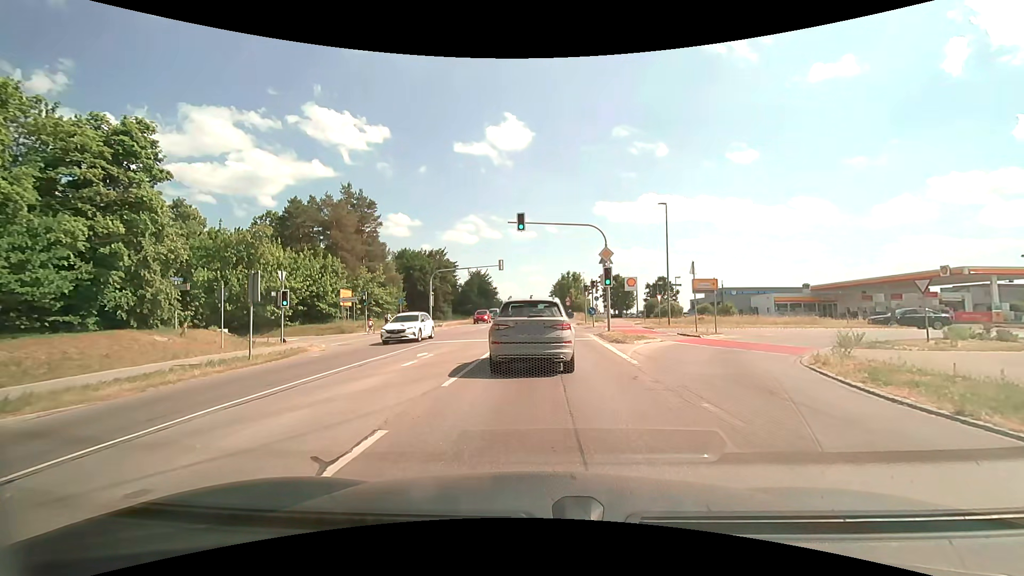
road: secondary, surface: asphalt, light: Day
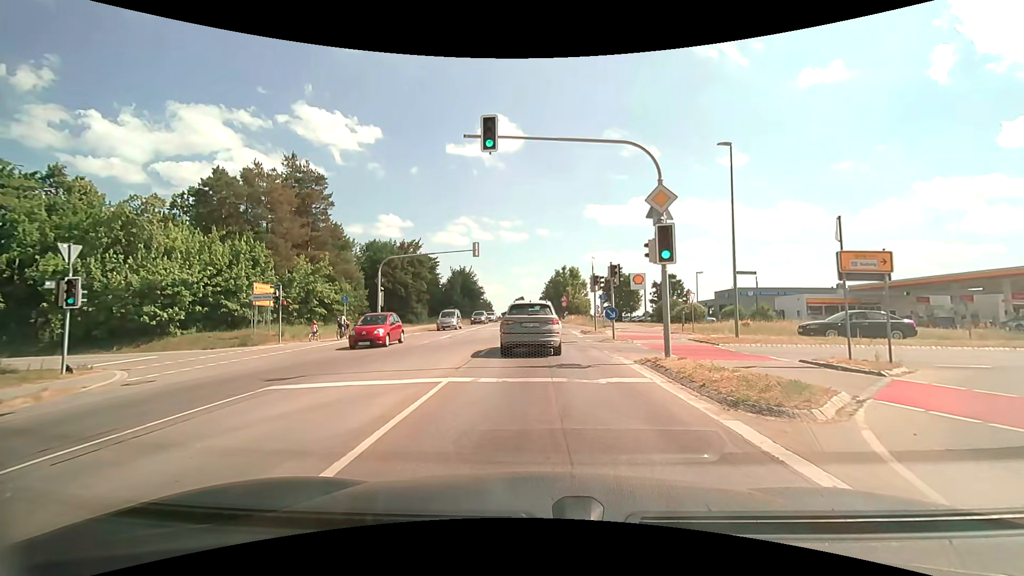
(+0.2, +13.5) m; +2°
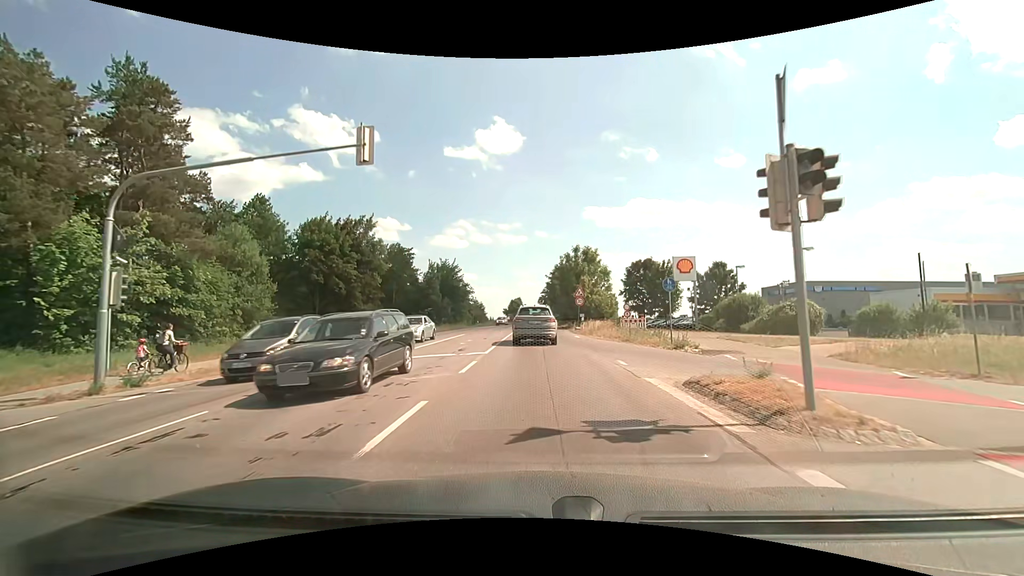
(-0.2, +22.9) m; -2°
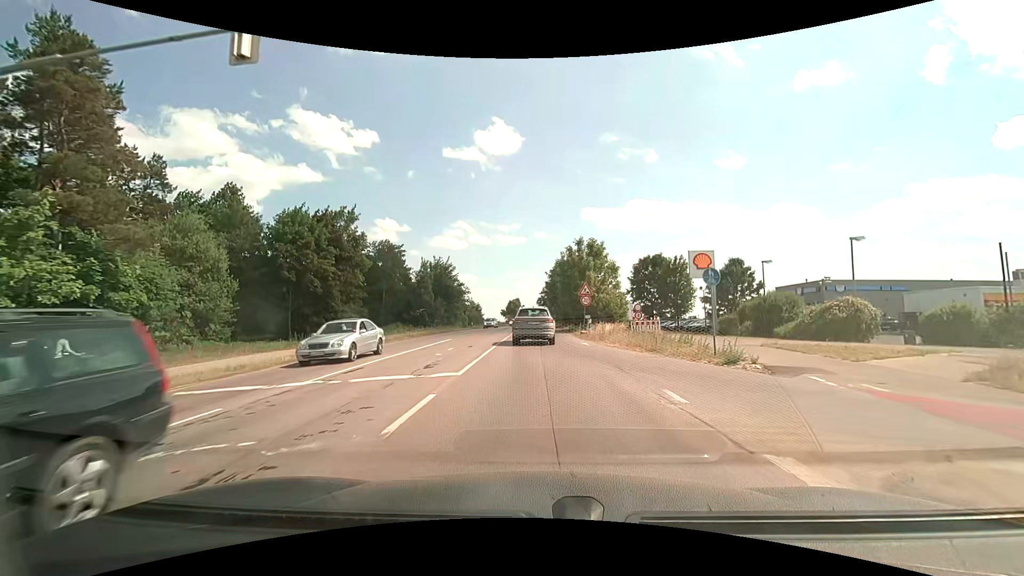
(+0.1, +5.4) m; +2°
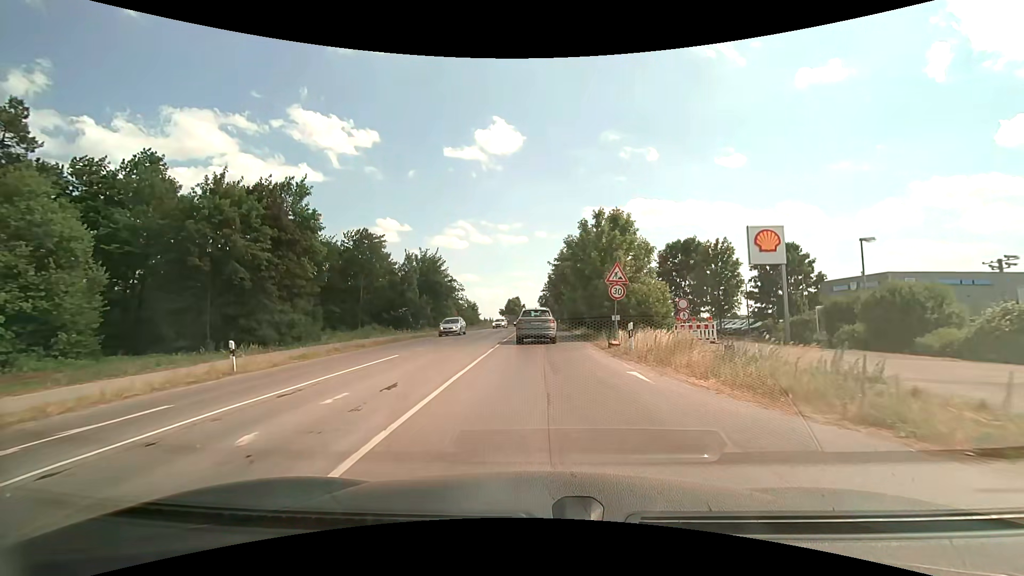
(-0.1, +11.8) m; -1°
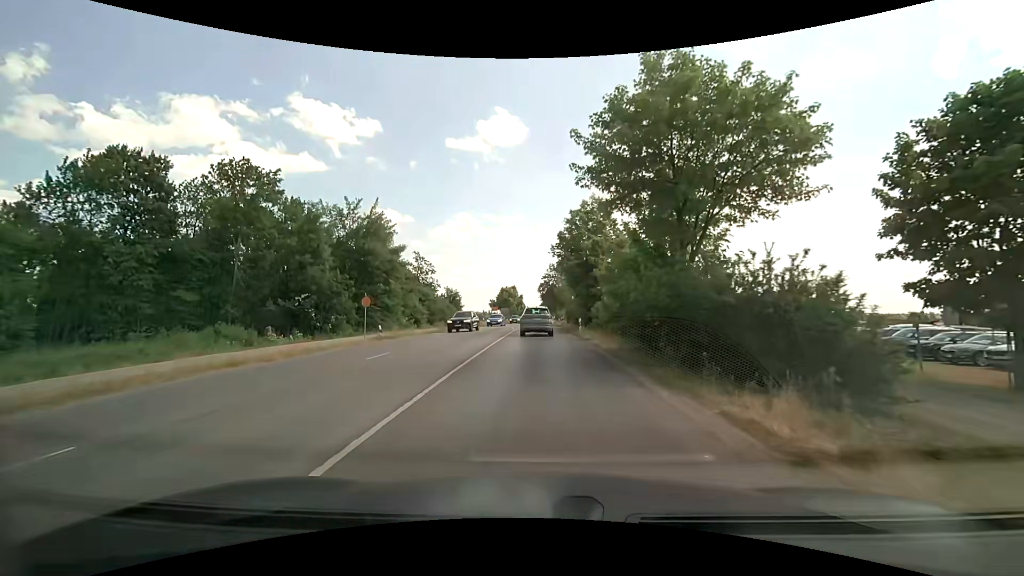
(+0.1, +31.4) m; 0°
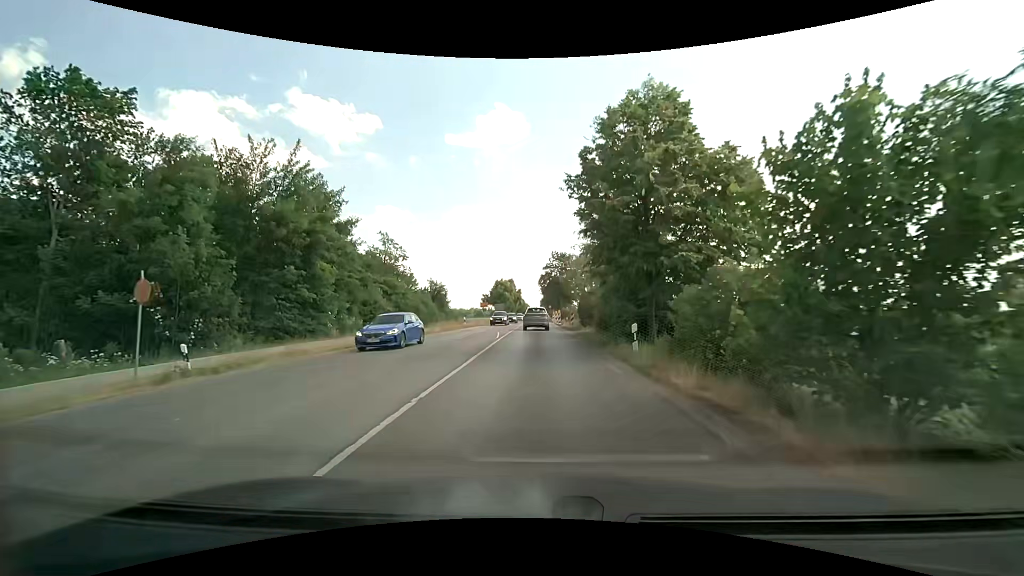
(+0.1, +16.8) m; 0°
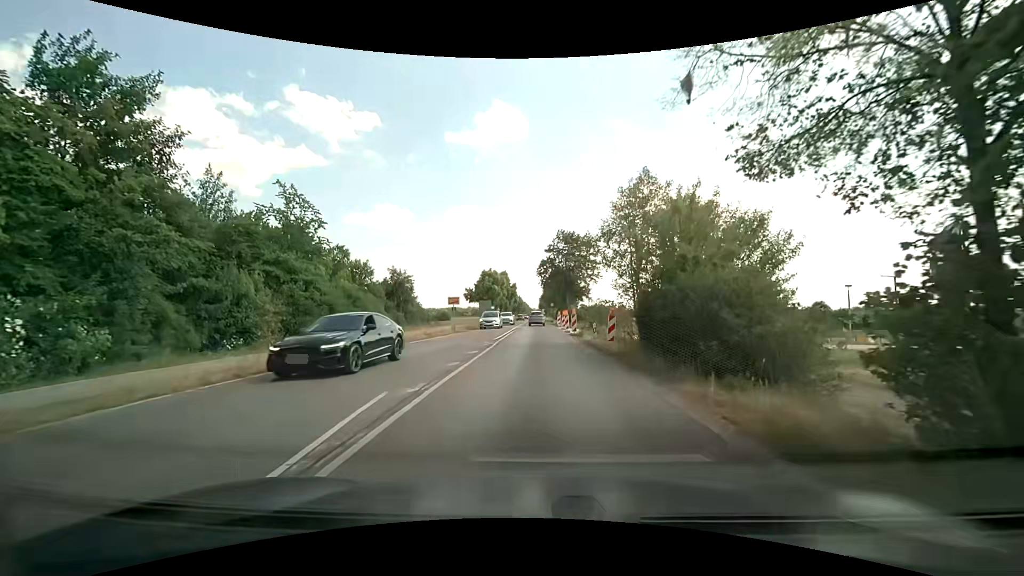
(+0.1, +23.5) m; +1°
(0, +10) (0, +20) (0, +30) (0, +40) (0, +50) (-1, +60) (-1, +70) (-1, +80) (-1, +90) (-1, +100) m
